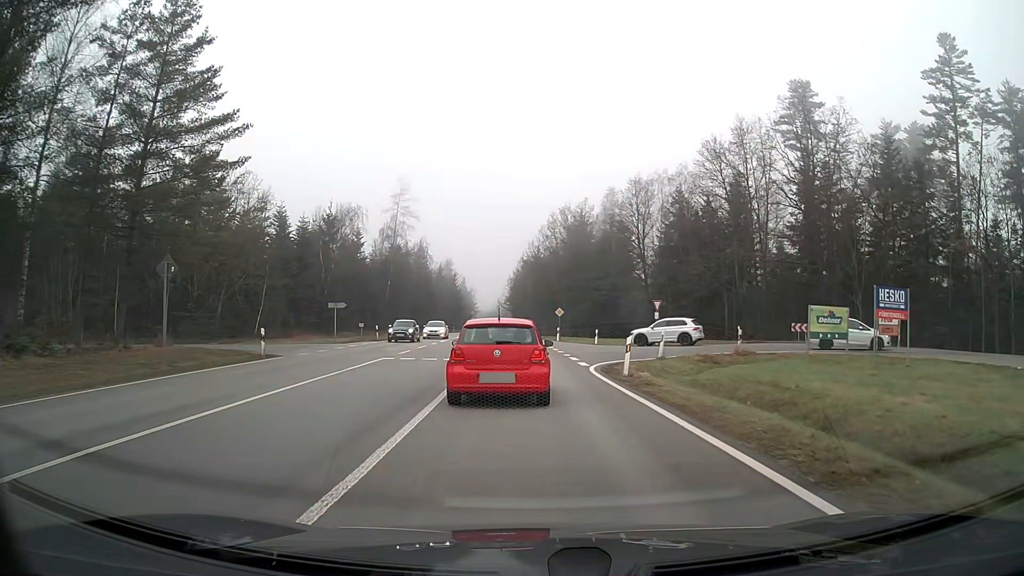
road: secondary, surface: asphalt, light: Day
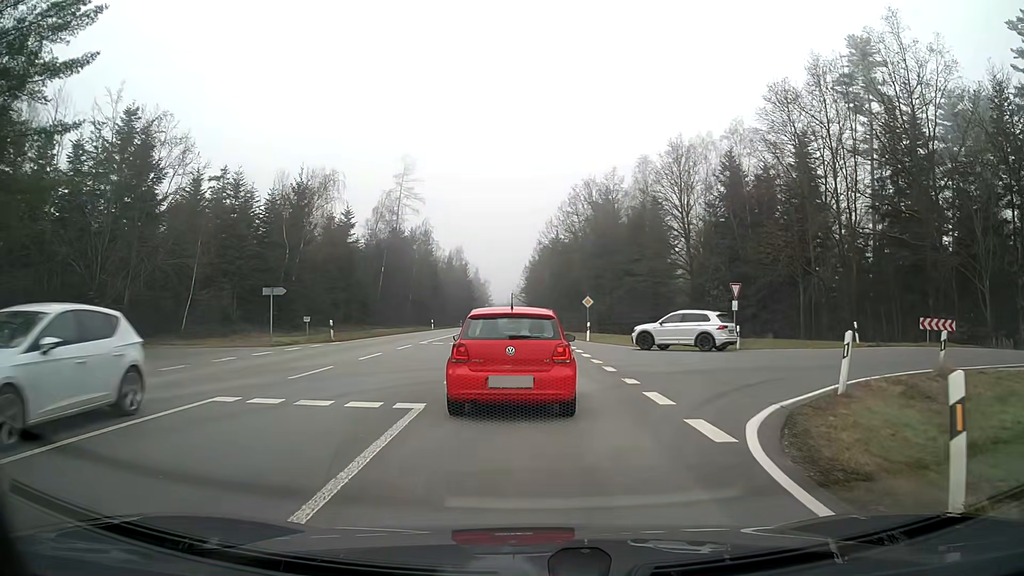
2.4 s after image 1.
(-0.1, +14.1) m; -1°
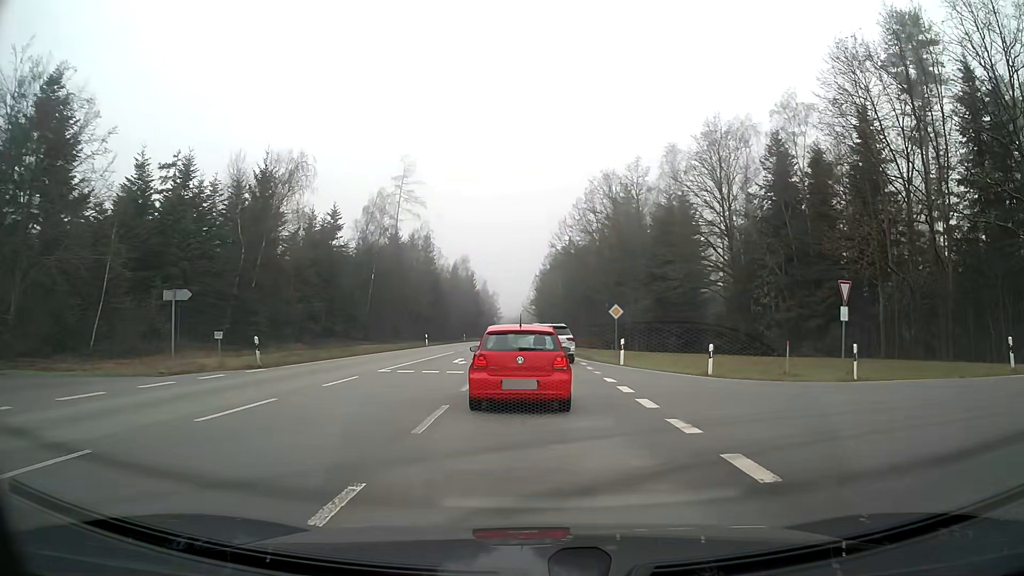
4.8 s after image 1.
(-0.1, +10.4) m; -1°
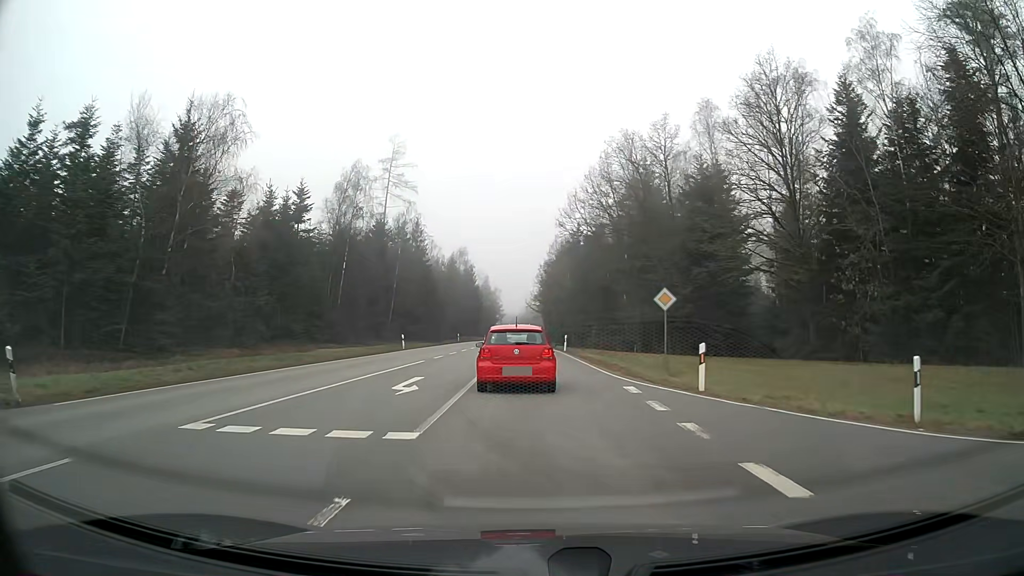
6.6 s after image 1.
(0.0, +13.0) m; 0°
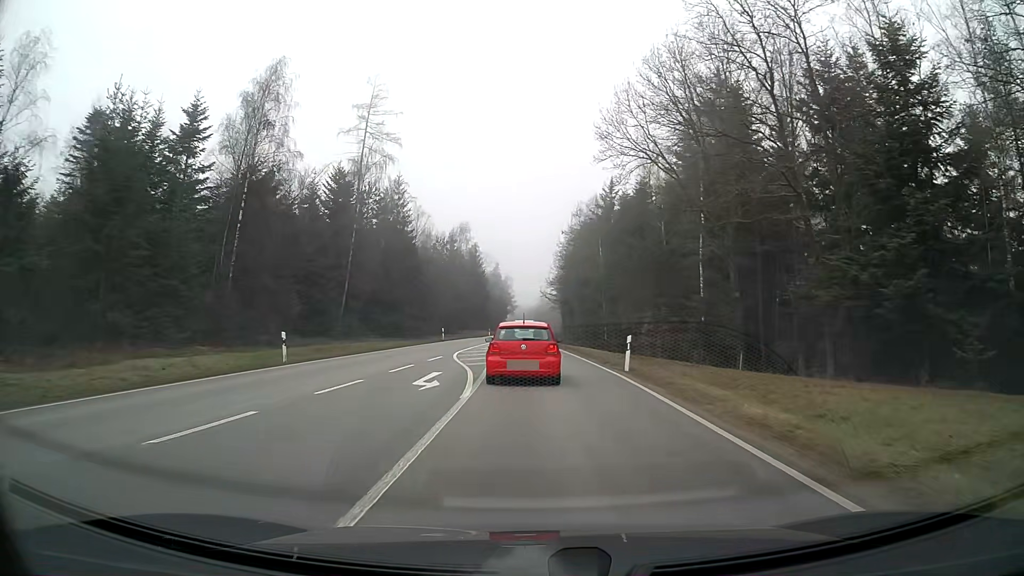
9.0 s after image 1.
(-0.3, +25.5) m; -1°
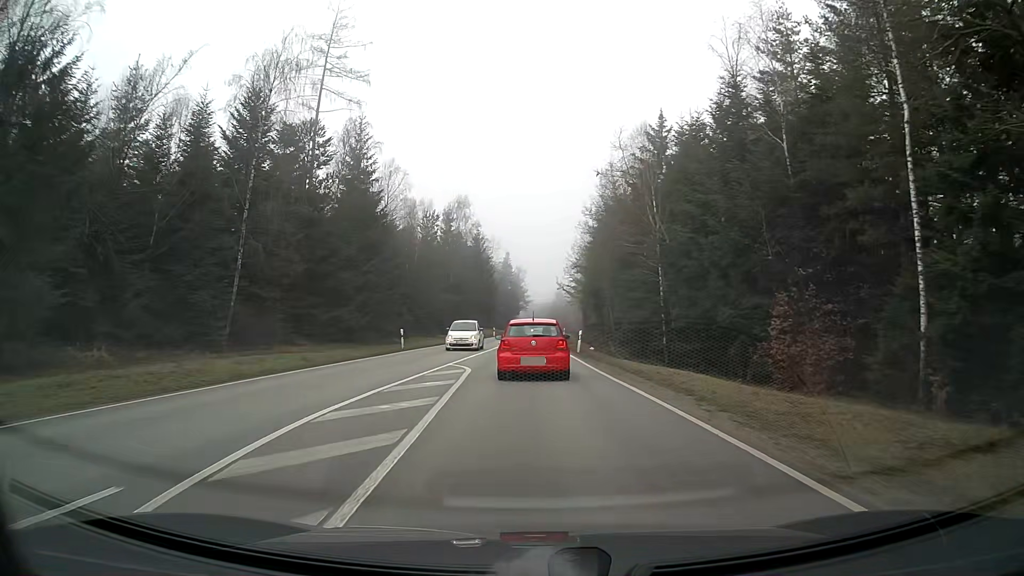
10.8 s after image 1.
(-0.2, +23.2) m; -1°
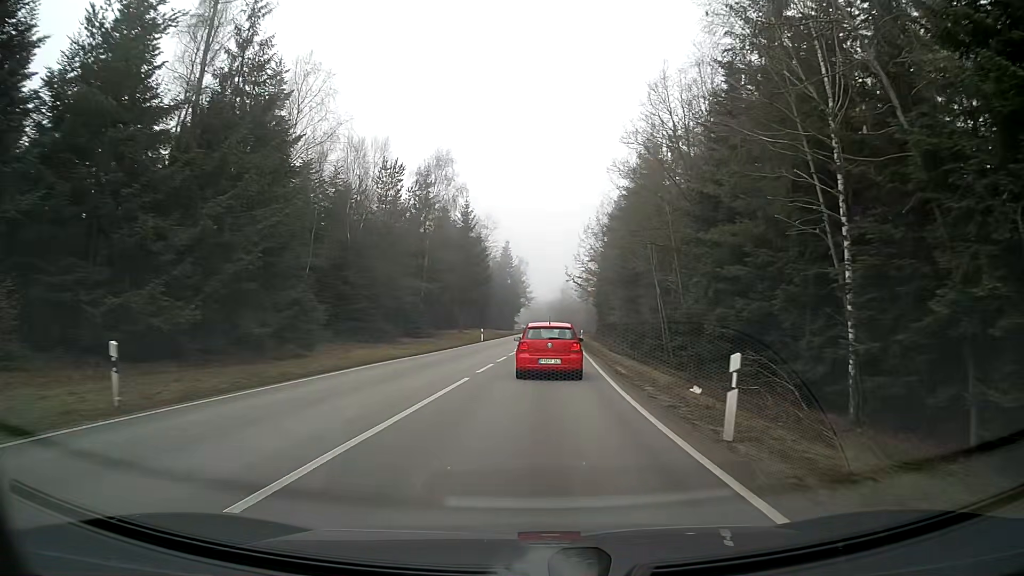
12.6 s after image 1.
(0.0, +24.9) m; 0°
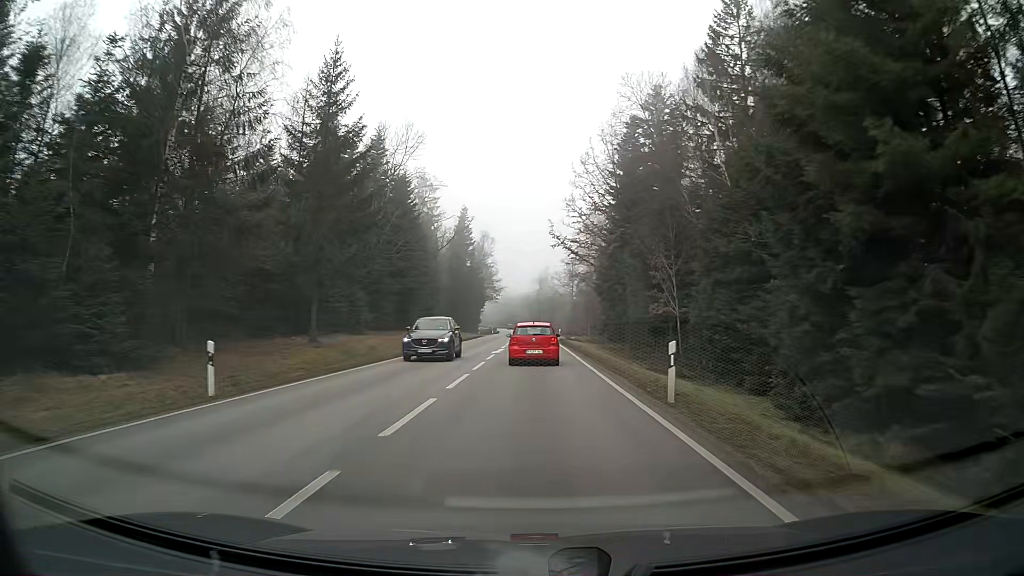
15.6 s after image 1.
(+1.0, +47.3) m; +2°
